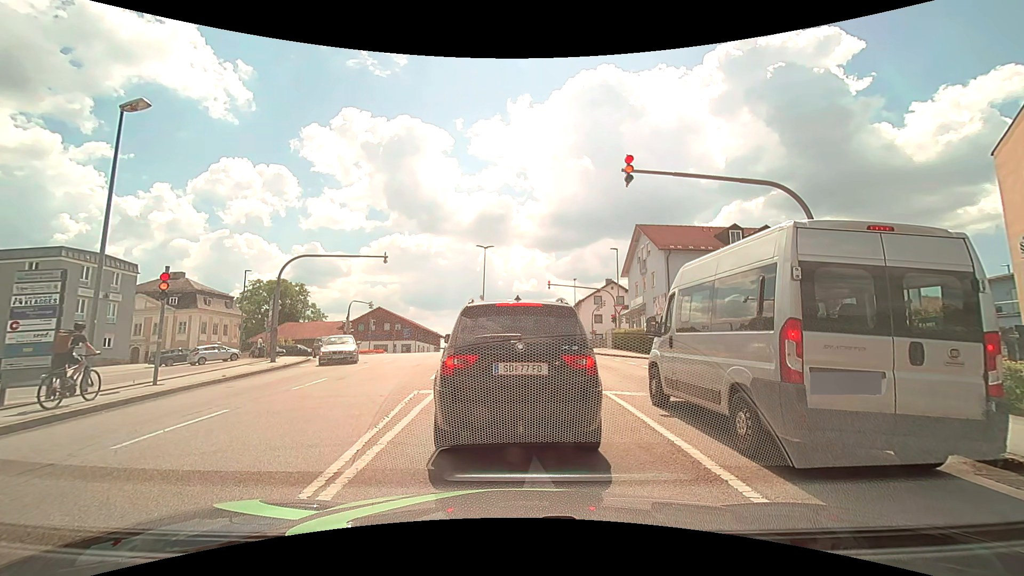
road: tertiary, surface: asphalt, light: Day
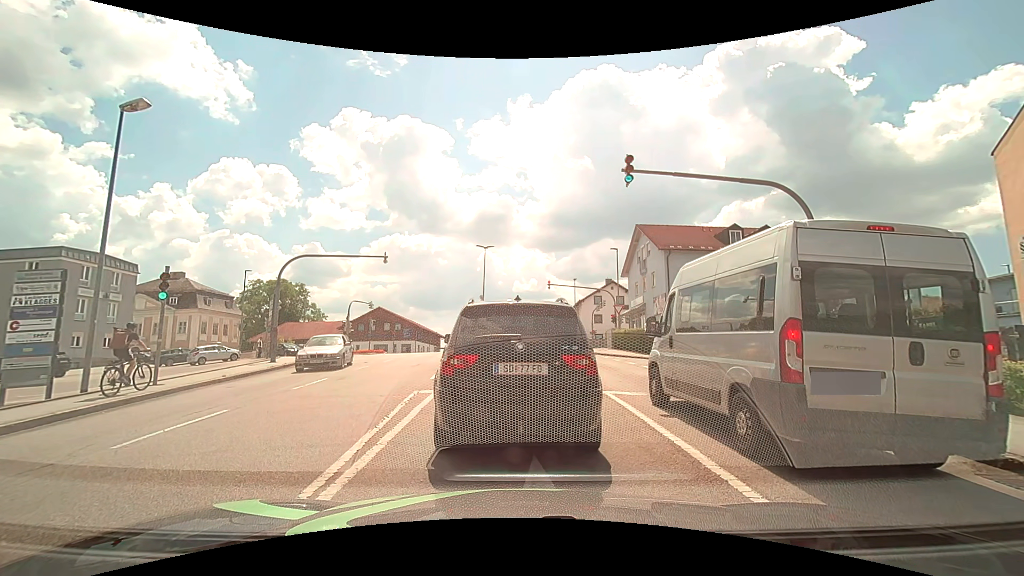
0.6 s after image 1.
(0.0, 0.0) m; 0°
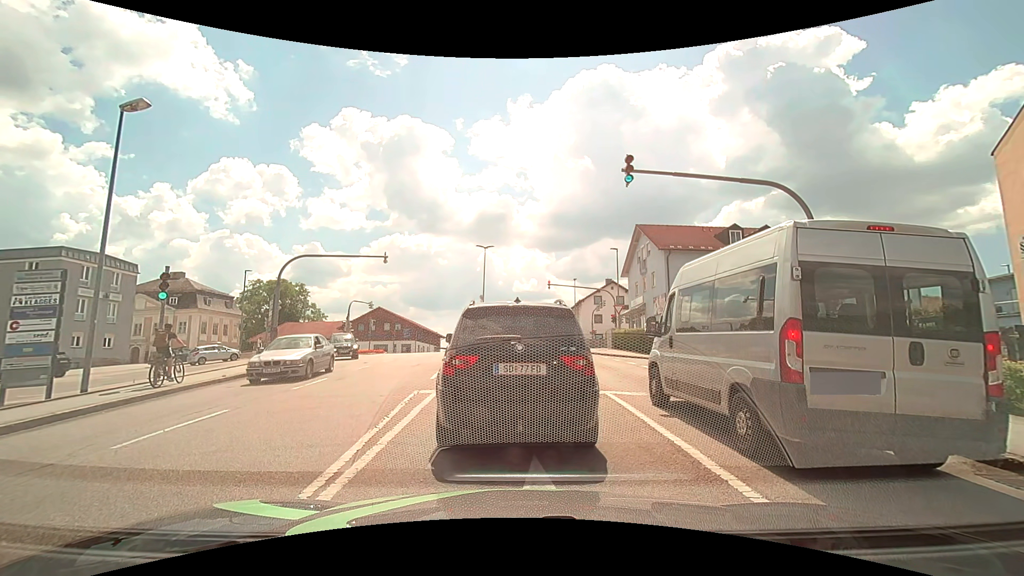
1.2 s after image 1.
(0.0, 0.0) m; 0°
